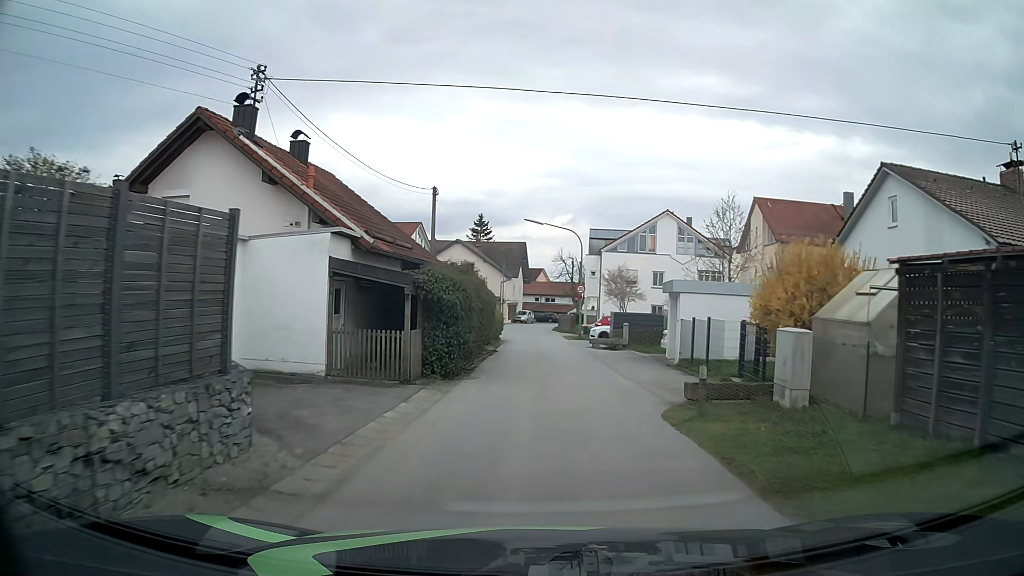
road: unclassified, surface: asphalt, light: Day
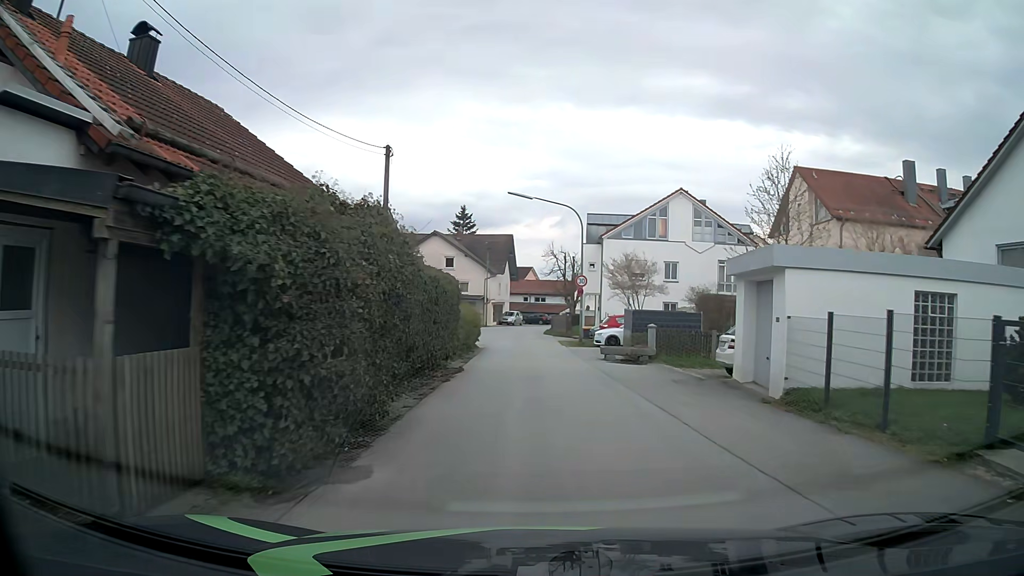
(+0.1, +9.6) m; +1°
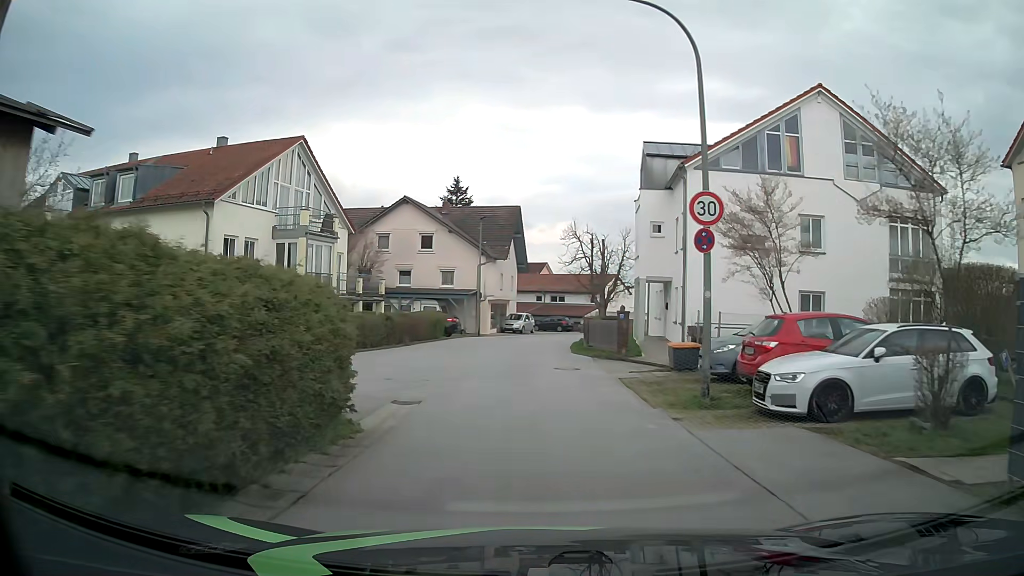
(-0.2, +22.8) m; -1°
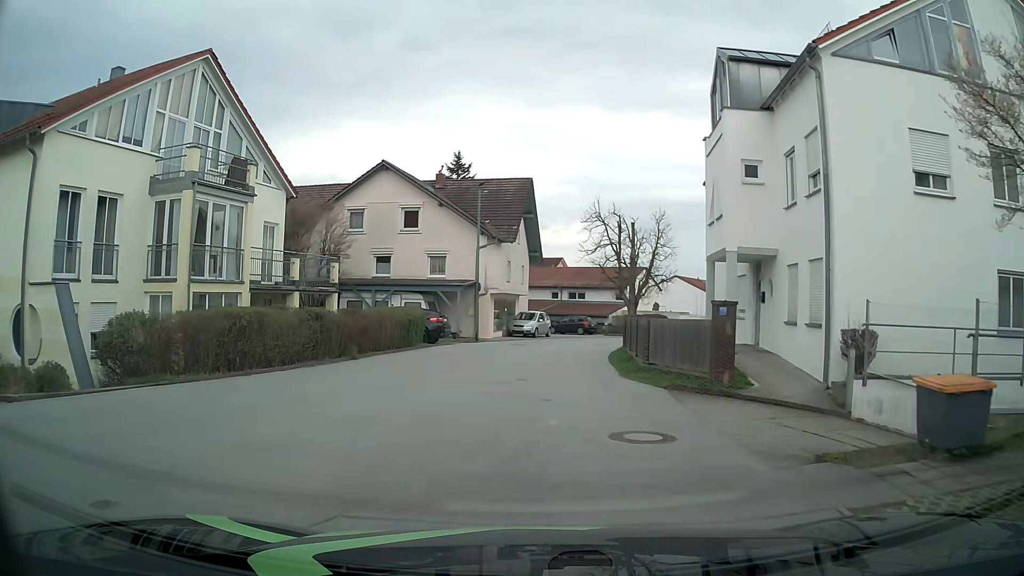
(-0.1, +11.1) m; -1°
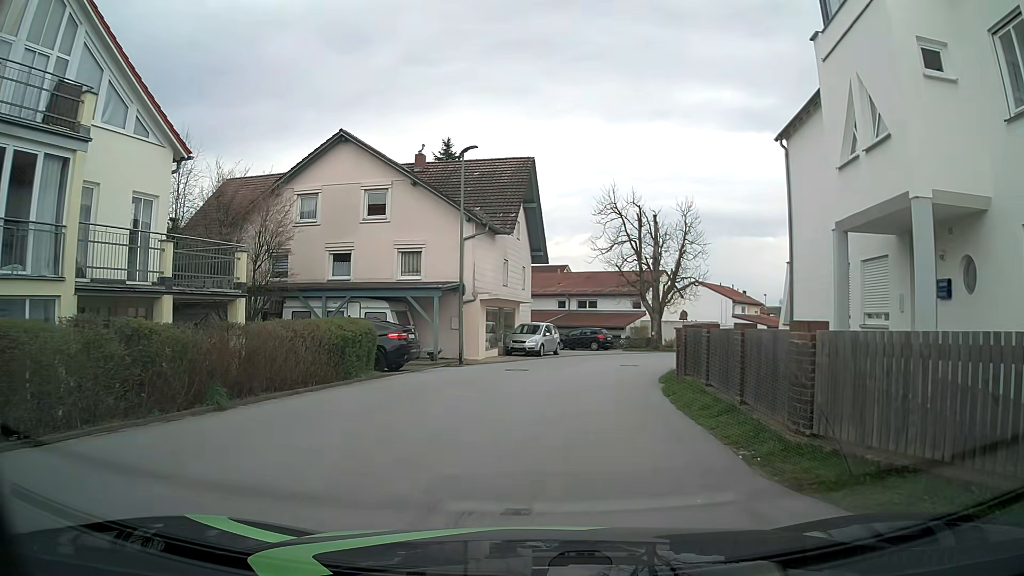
(-0.1, +9.0) m; 0°
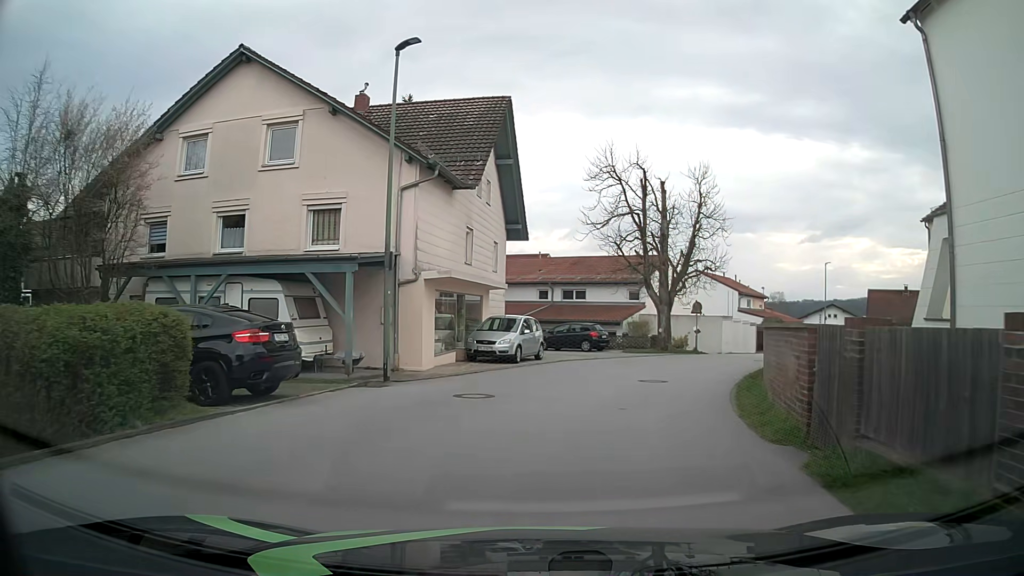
(+0.1, +9.4) m; +1°
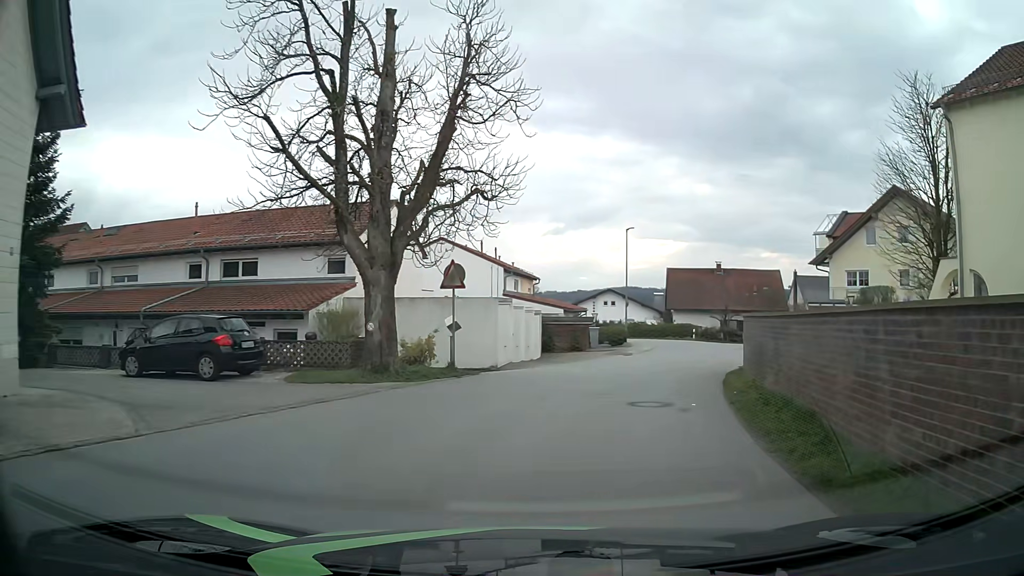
(+4.1, +19.5) m; +24°
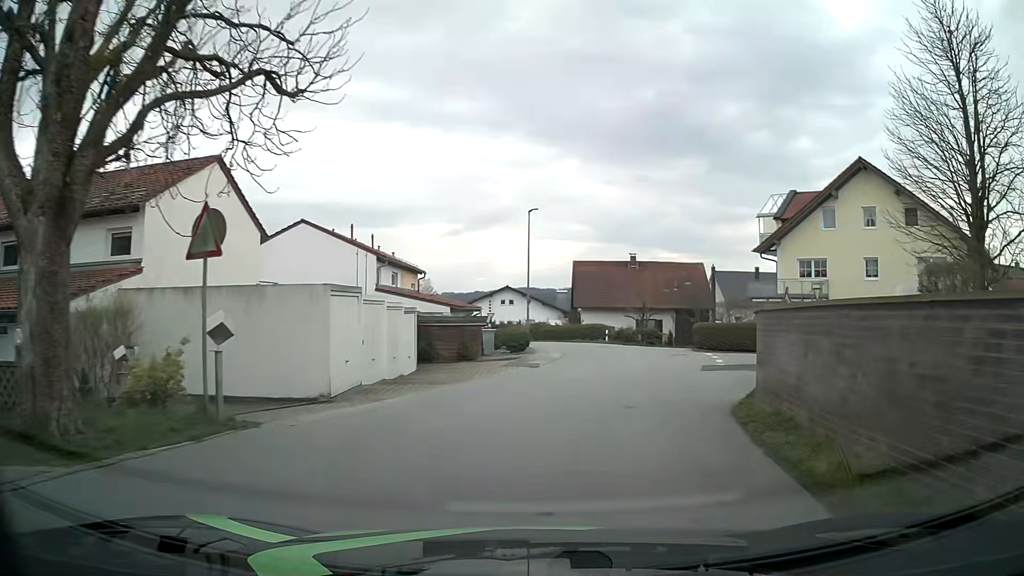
(+0.5, +8.6) m; +7°
(+1, +10) (+3, +20) (+5, +30) (+6, +39) (+4, +49) (0, +58) (-6, +66) (-13, +73) (-23, +76) (-33, +76) m
